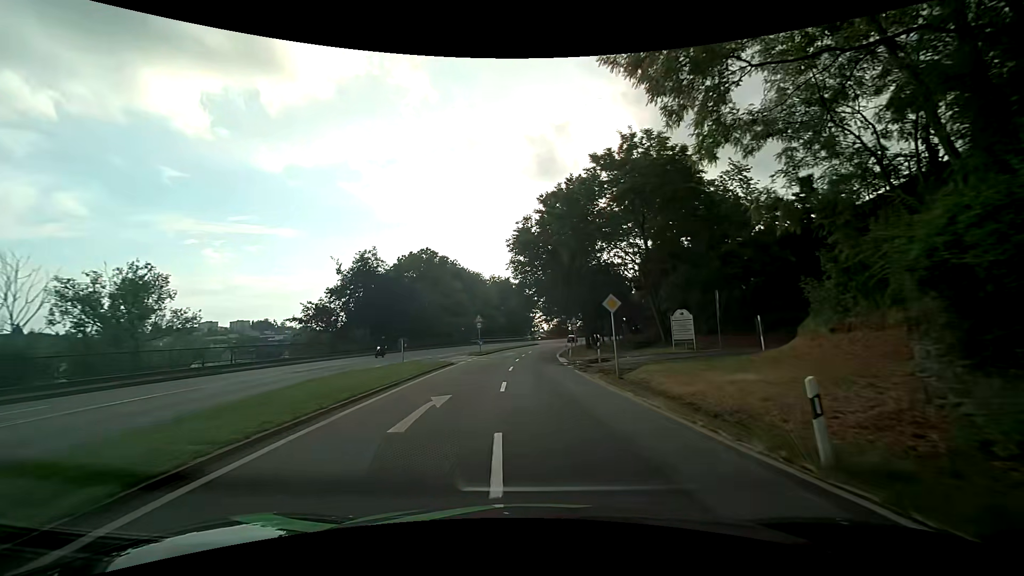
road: primary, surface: asphalt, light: Day
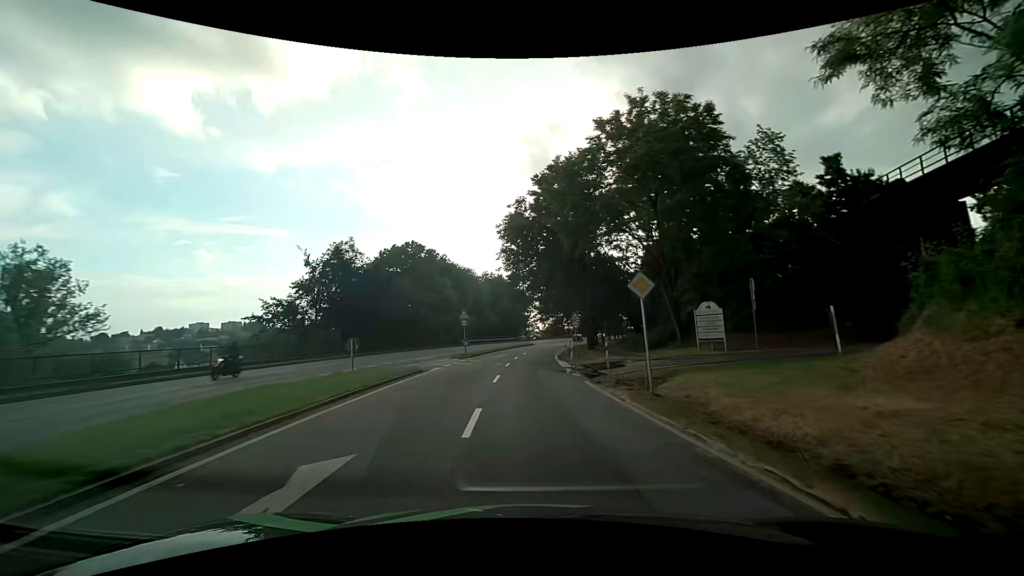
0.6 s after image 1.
(+0.1, +6.6) m; +1°
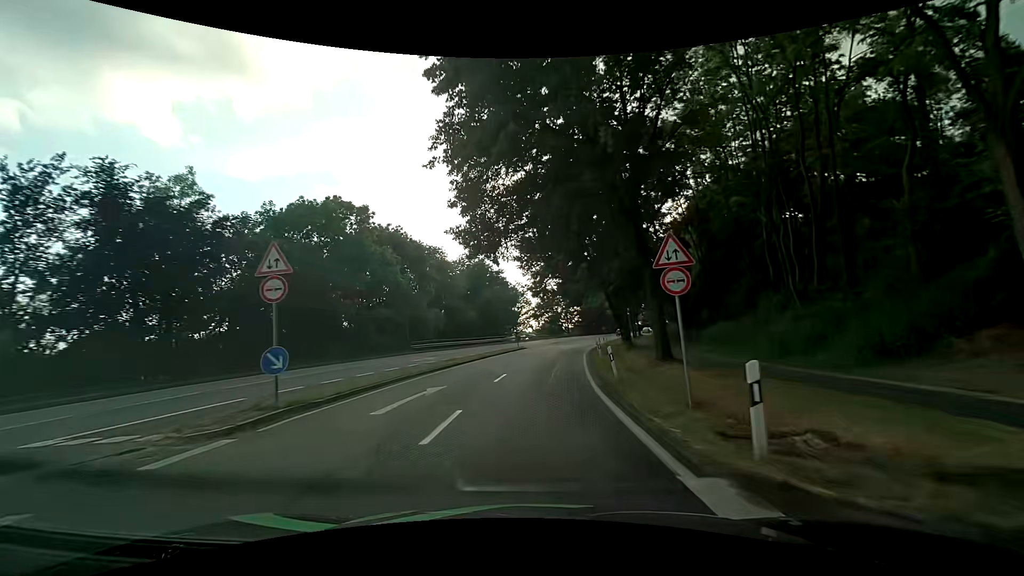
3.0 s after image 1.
(-0.1, +28.0) m; +1°
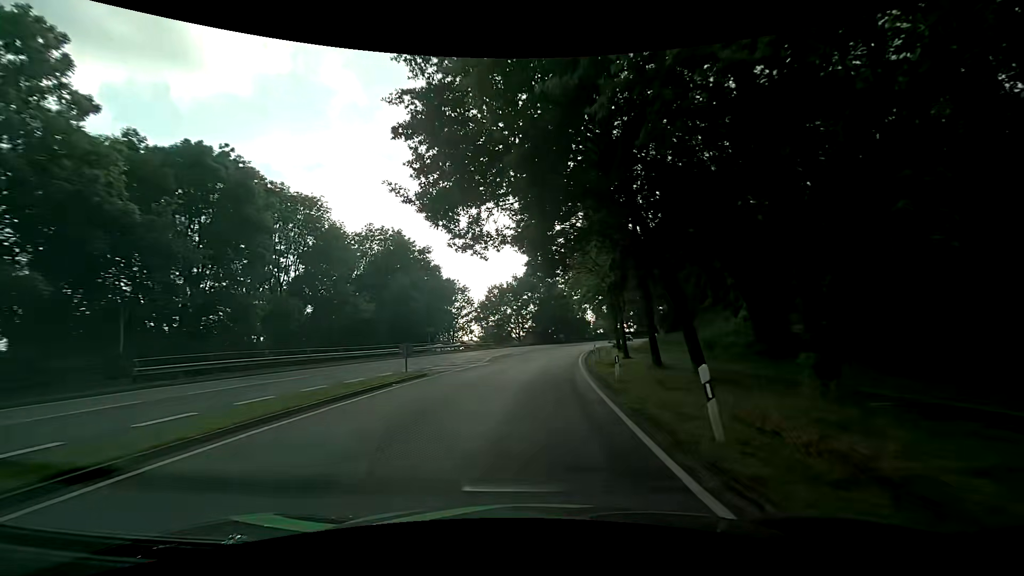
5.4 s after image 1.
(+1.2, +29.2) m; +6°
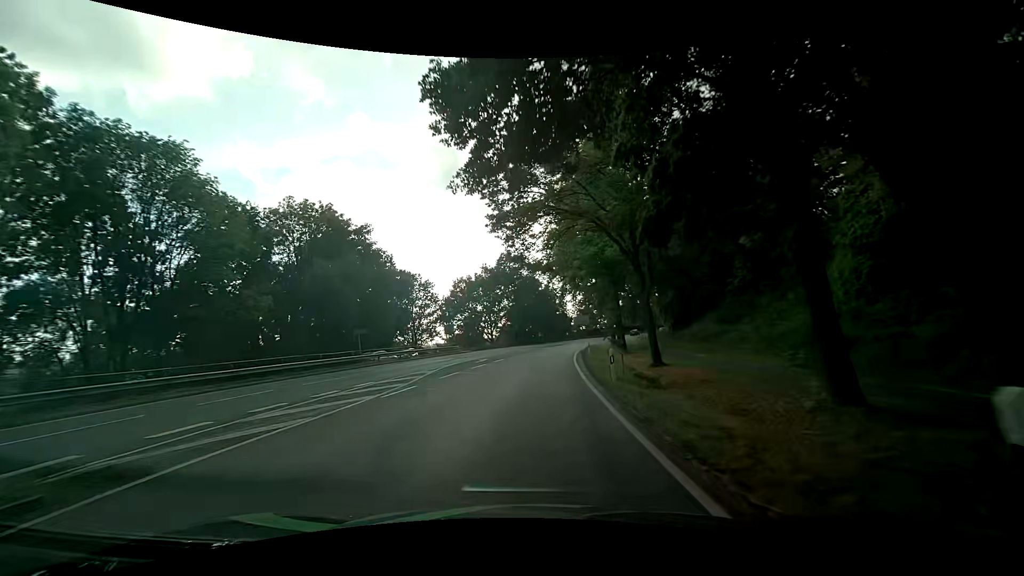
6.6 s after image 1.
(+0.4, +14.8) m; +3°
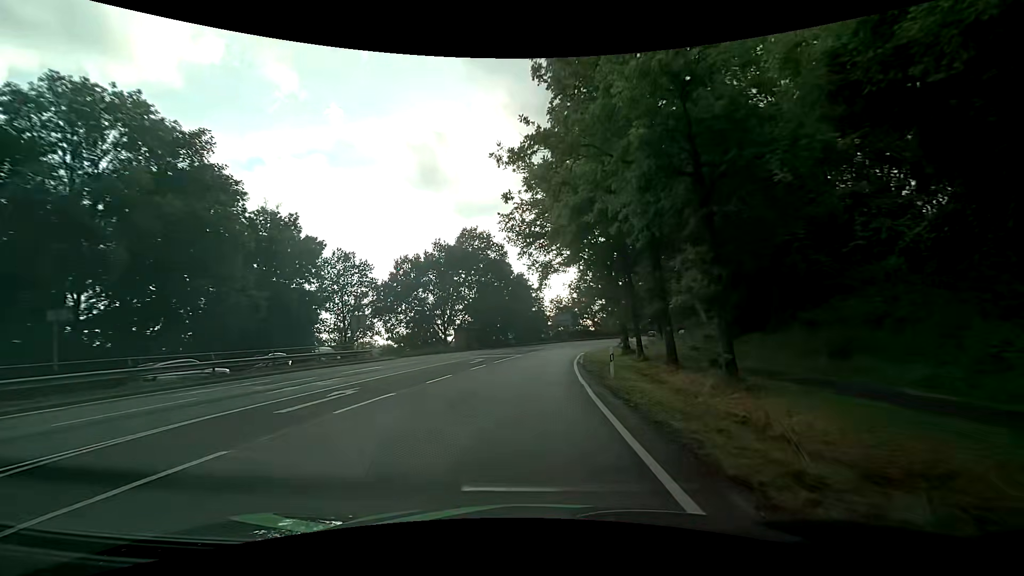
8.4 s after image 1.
(+0.4, +22.4) m; +2°
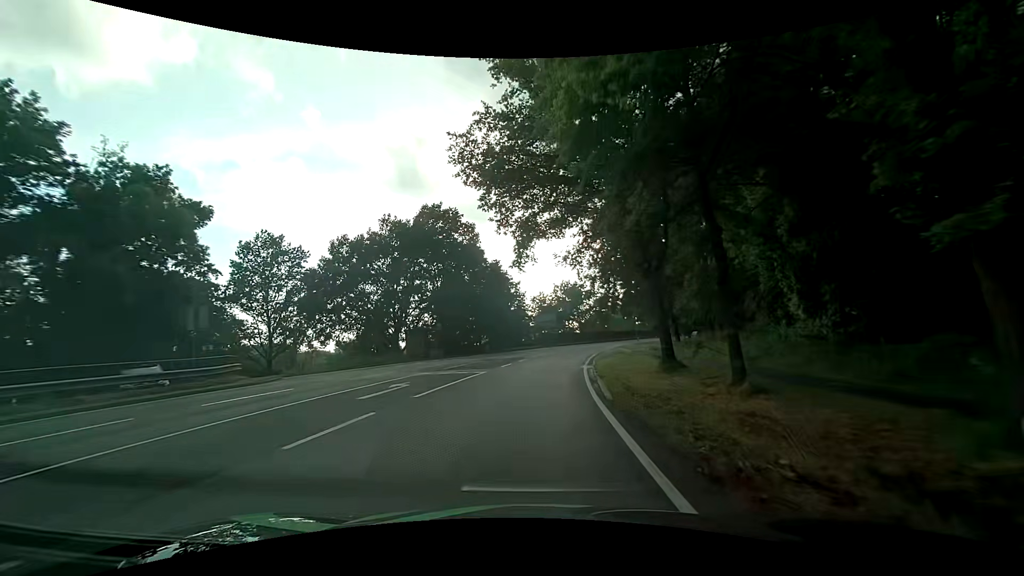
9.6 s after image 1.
(+0.4, +15.0) m; +2°
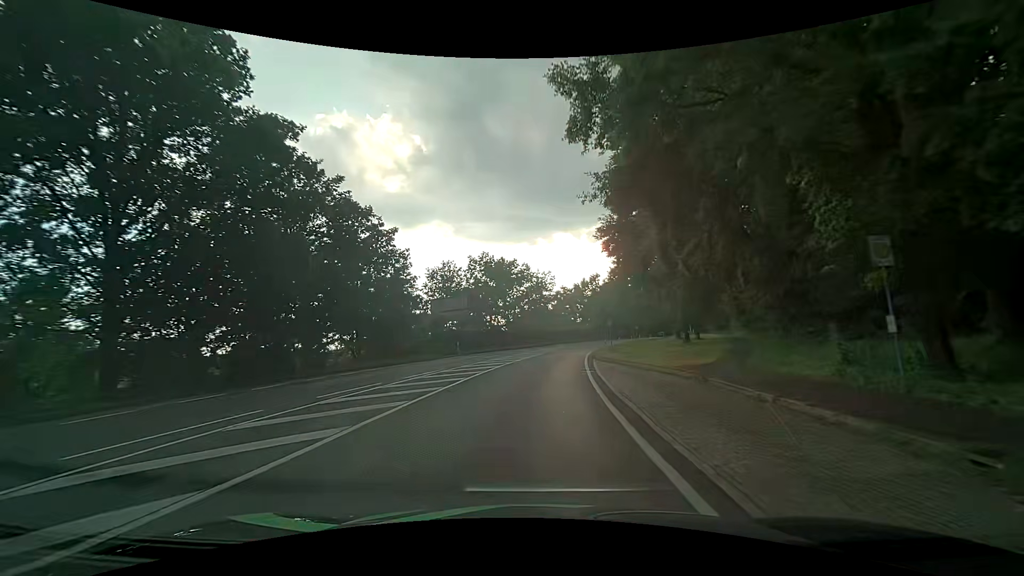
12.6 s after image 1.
(+2.7, +37.4) m; +9°
(0, +10) (+1, +20) (+2, +30) (+3, +40) (+5, +50) (+6, +60) (+9, +69) (+11, +79) (+14, +89) (+17, +98) m
